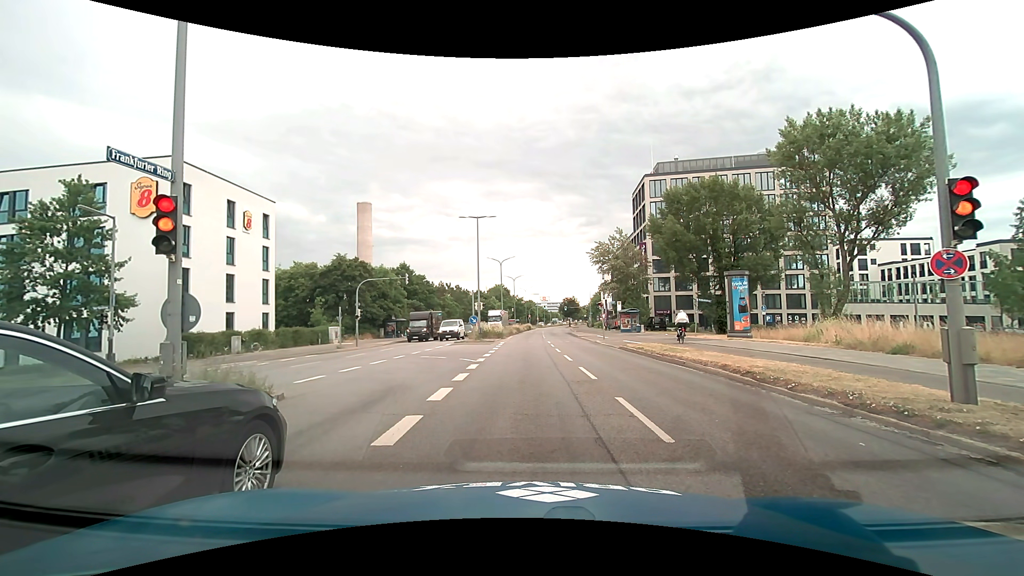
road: primary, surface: asphalt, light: Day
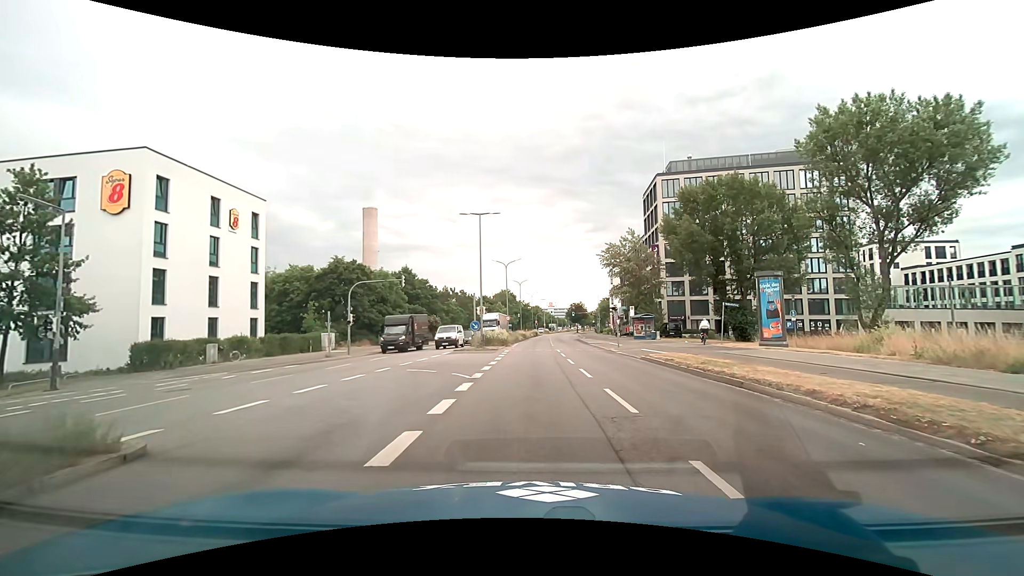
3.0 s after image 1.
(+0.1, +4.0) m; +1°
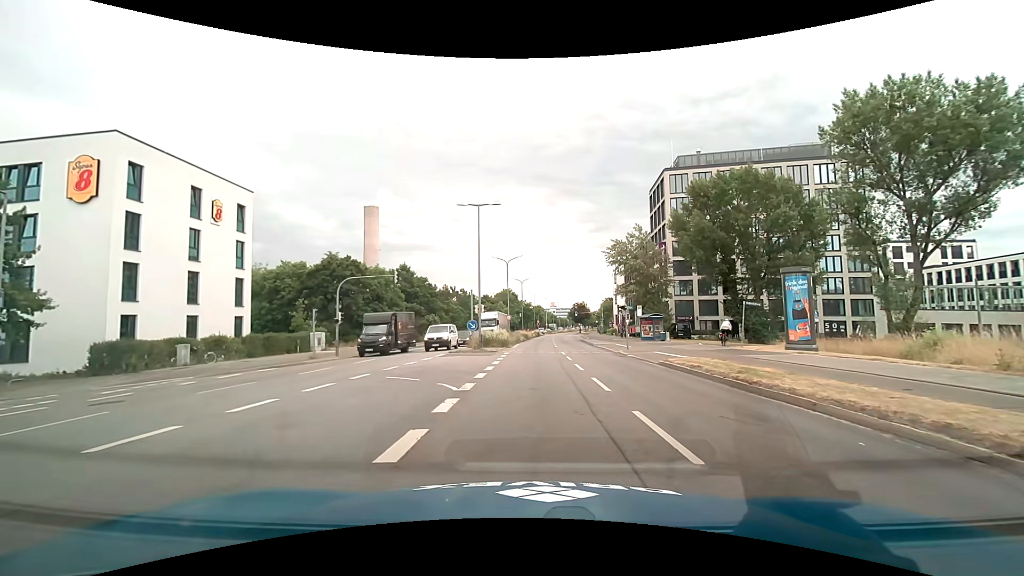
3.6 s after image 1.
(0.0, +3.0) m; -1°
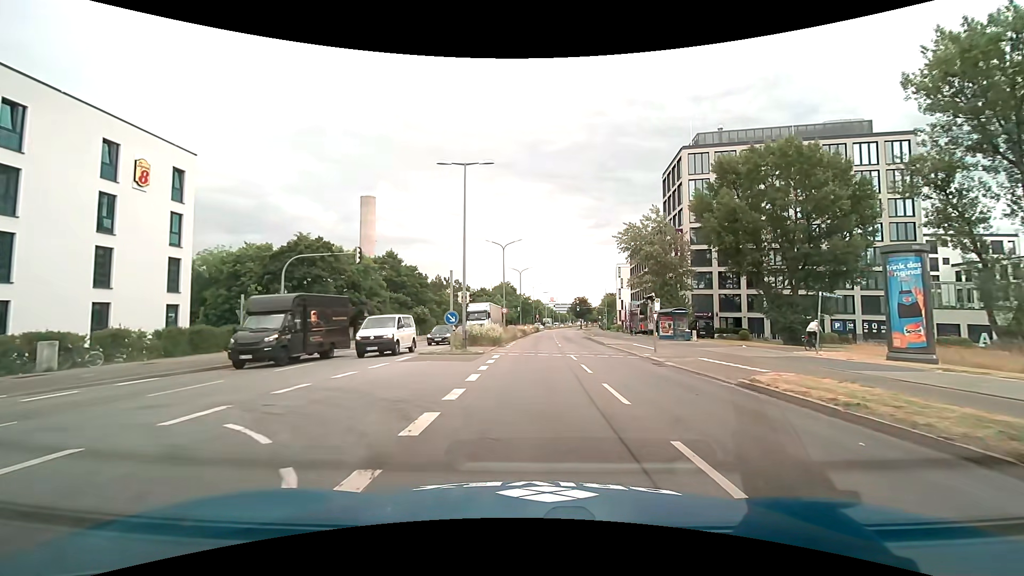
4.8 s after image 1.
(0.0, +8.4) m; 0°
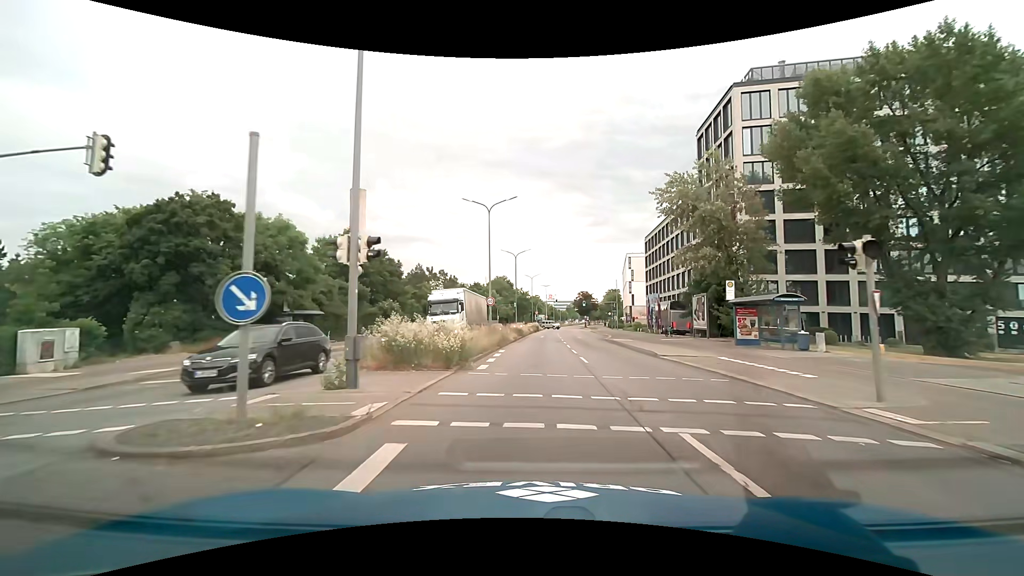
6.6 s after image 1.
(0.0, +17.6) m; 0°
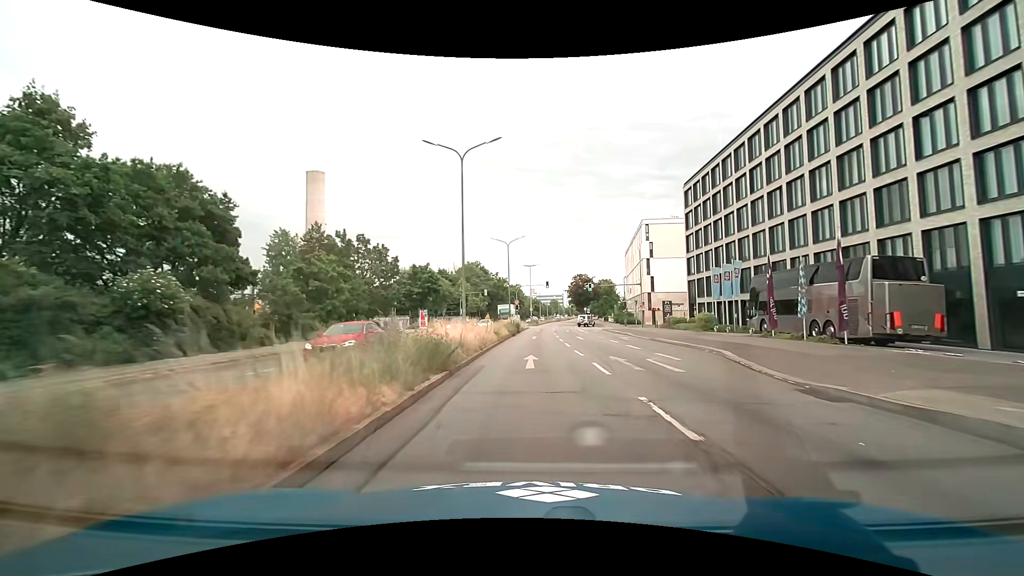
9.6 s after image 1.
(+0.7, +37.1) m; +2°
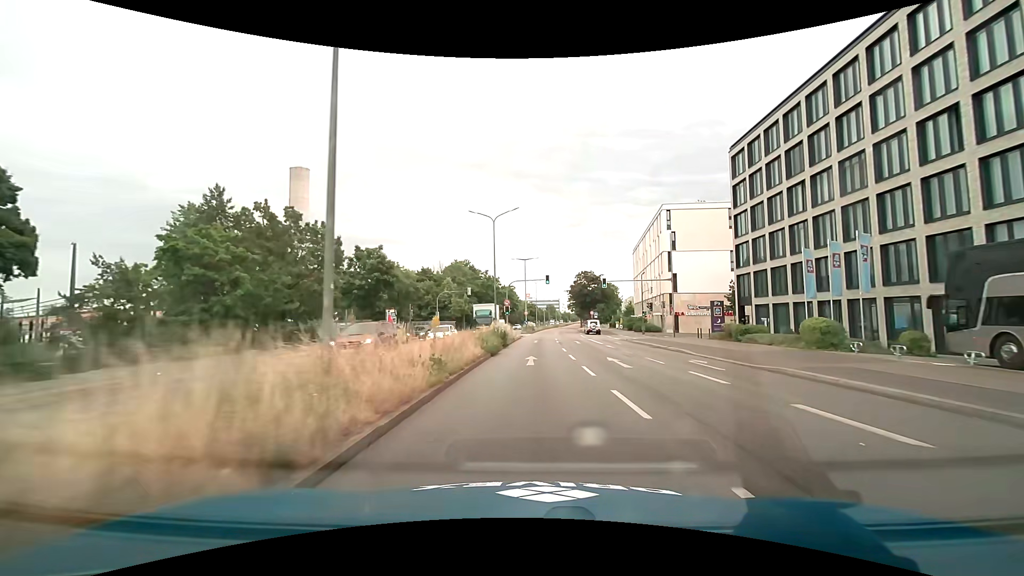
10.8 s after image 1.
(0.0, +16.6) m; 0°
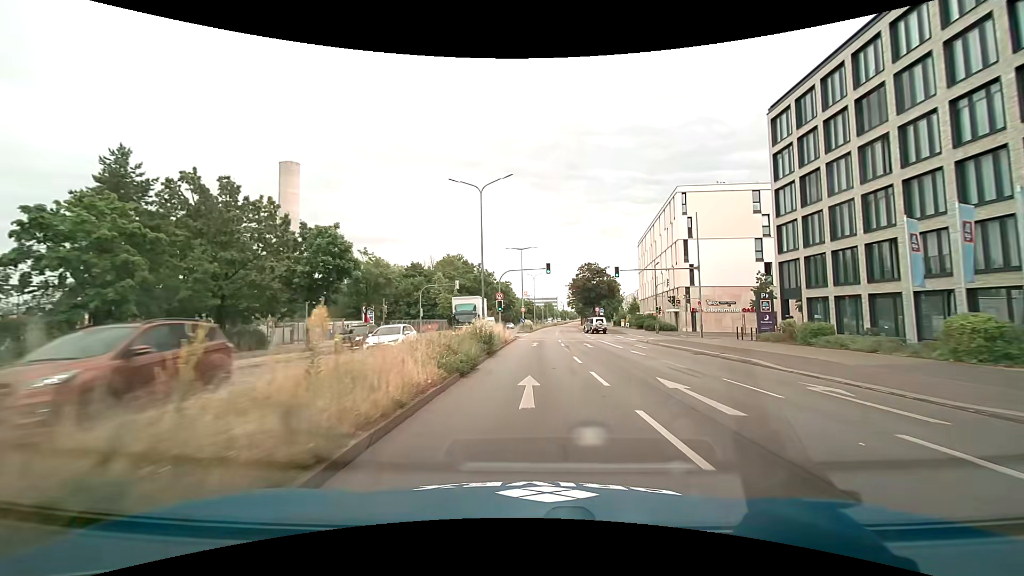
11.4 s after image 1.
(0.0, +8.6) m; 0°
(0, +10) (0, +20) (0, +30) (+1, +40) (+1, +50) (+2, +60) (+2, +70) (+3, +80) (+3, +90) (+4, +100) m
